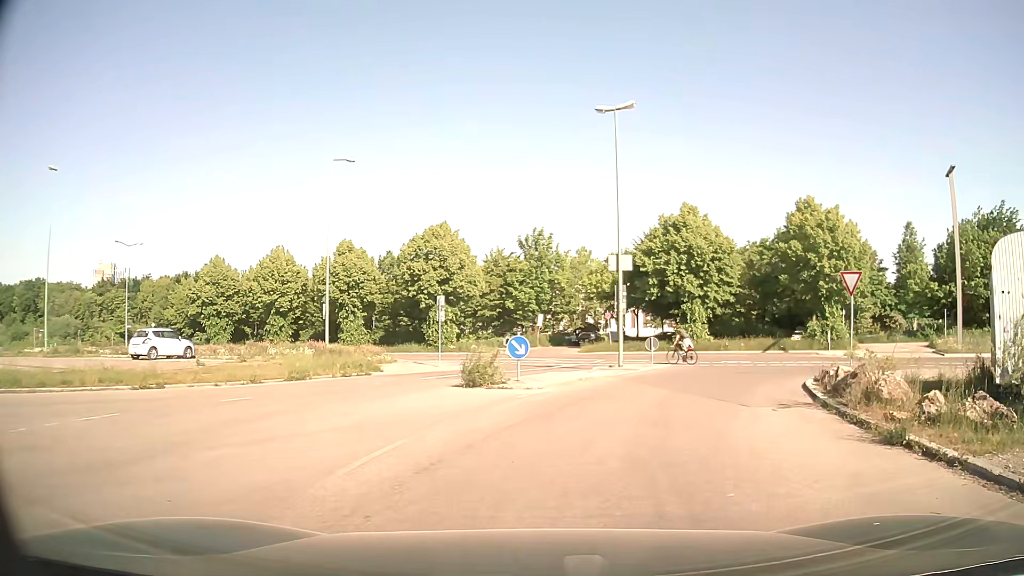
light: Day
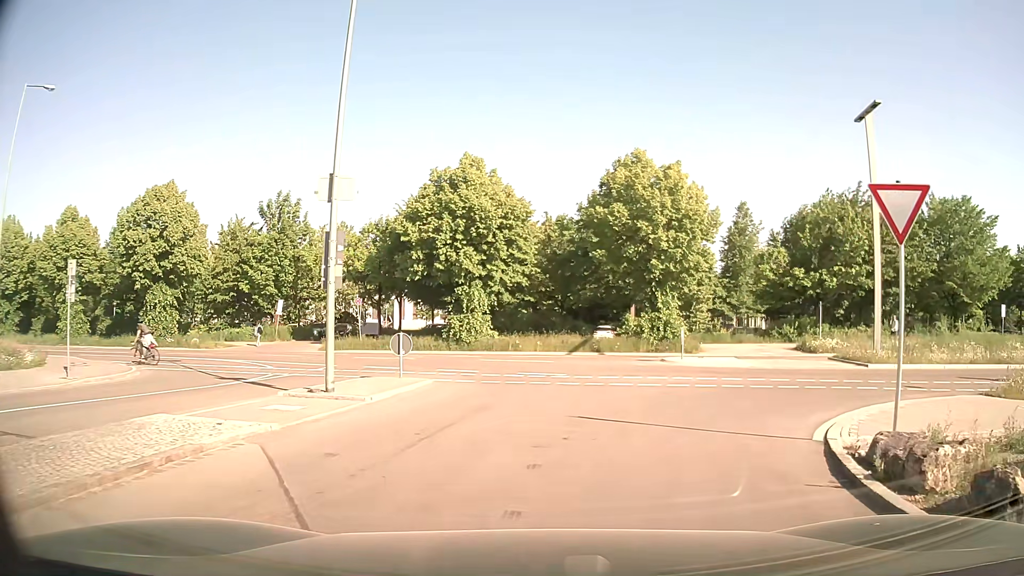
(+2.3, +12.6) m; +19°
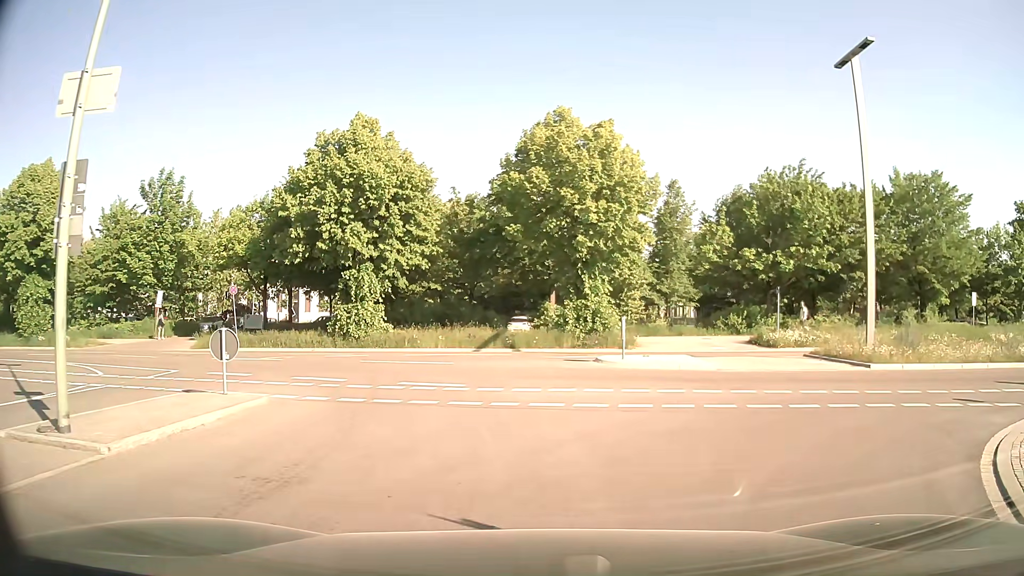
(+0.4, +5.8) m; +8°
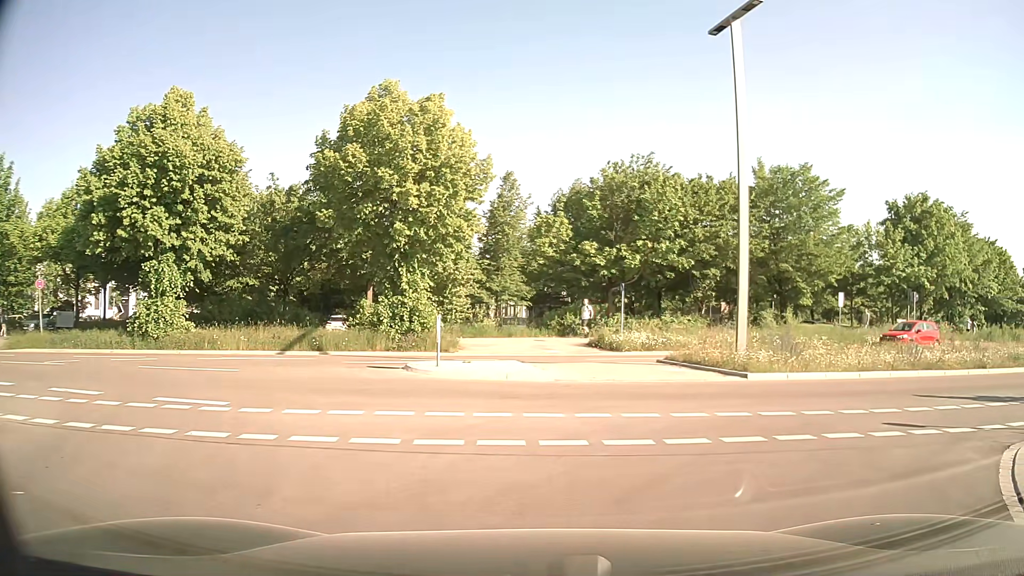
(+0.3, +3.5) m; +14°
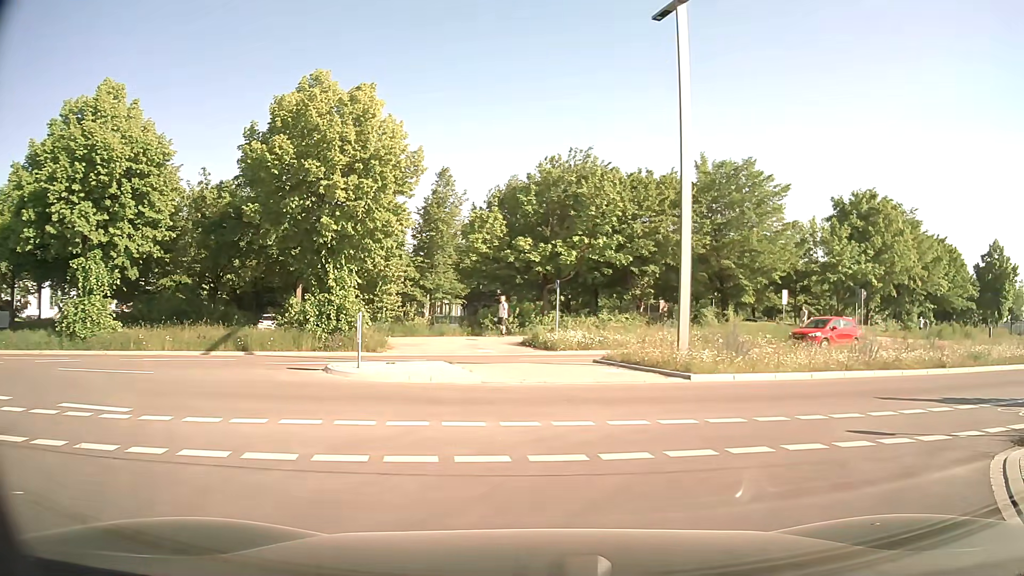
(+0.1, +1.0) m; +5°
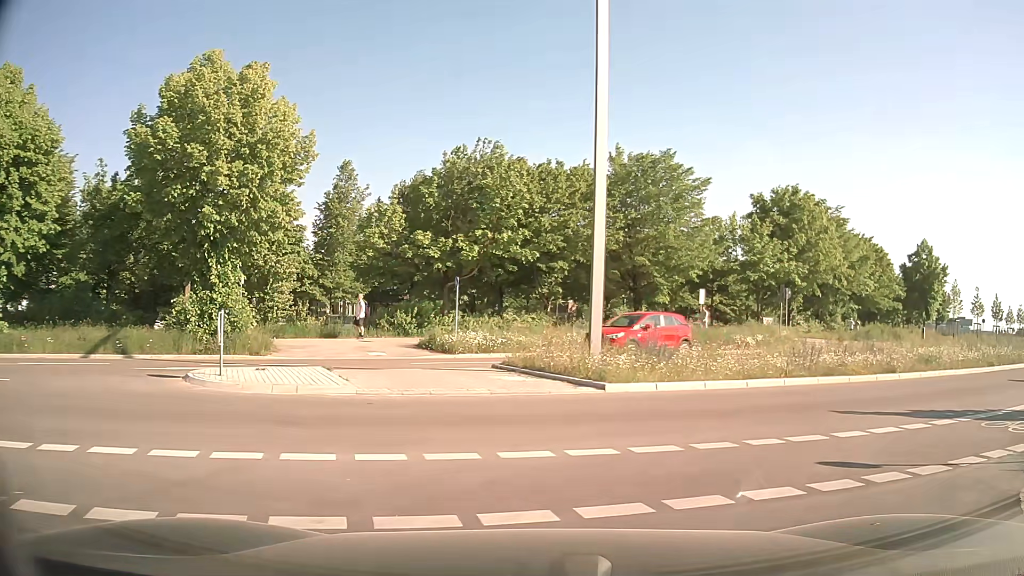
(+0.1, +2.3) m; +6°
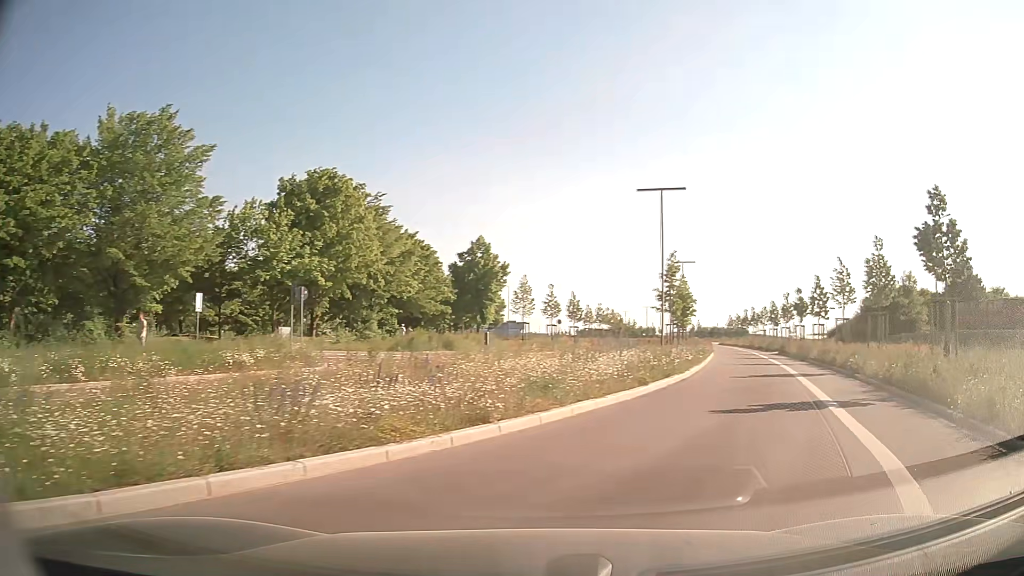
(+3.4, +8.8) m; +42°
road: tertiary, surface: asphalt
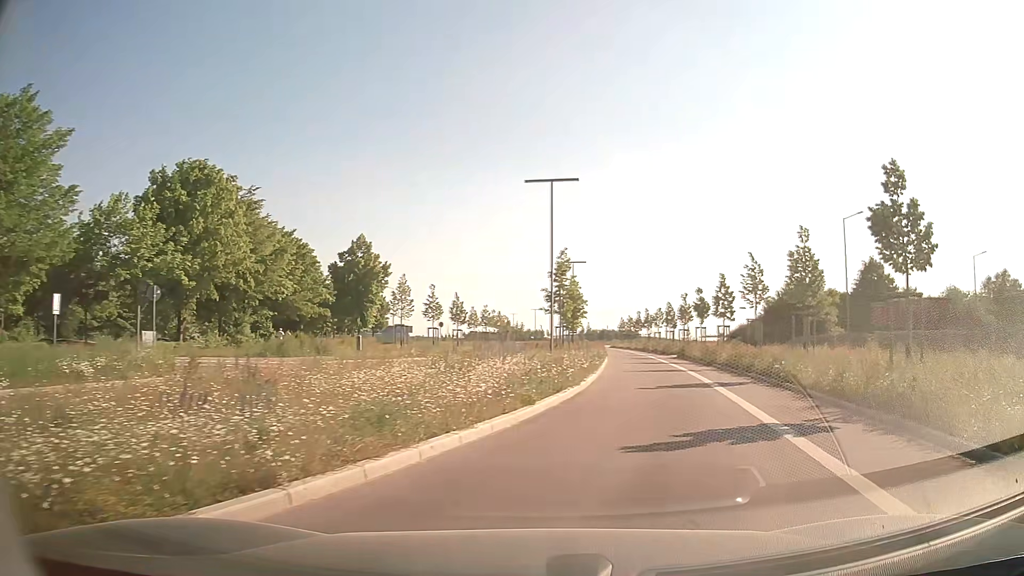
(+0.2, +3.4) m; +7°
(+2, +10) (+4, +20) (+6, +29) (+7, +39) (+8, +49) (+9, +59) (+10, +69) (+11, +79) (+12, +89) (+12, +99) m
